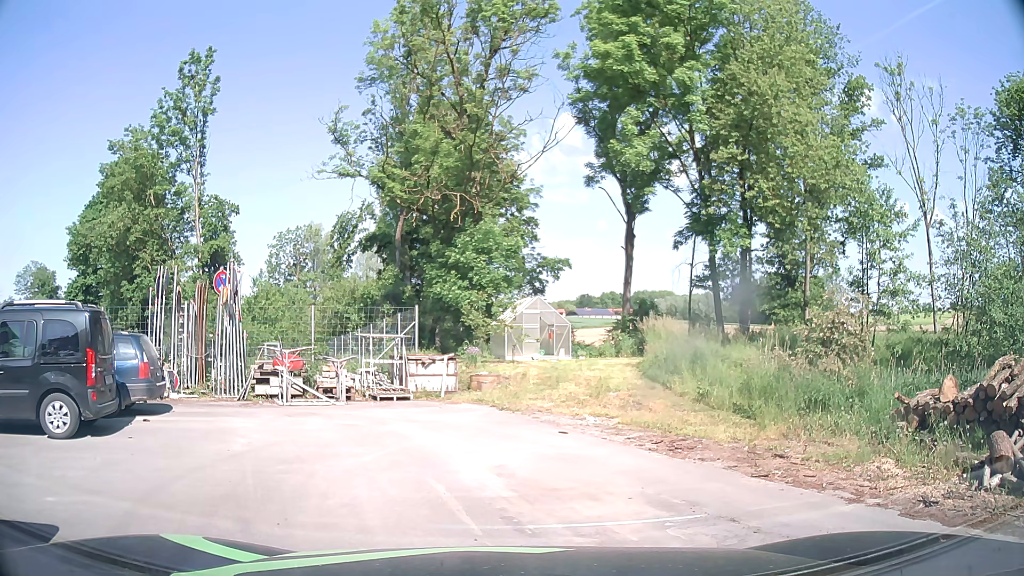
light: Day
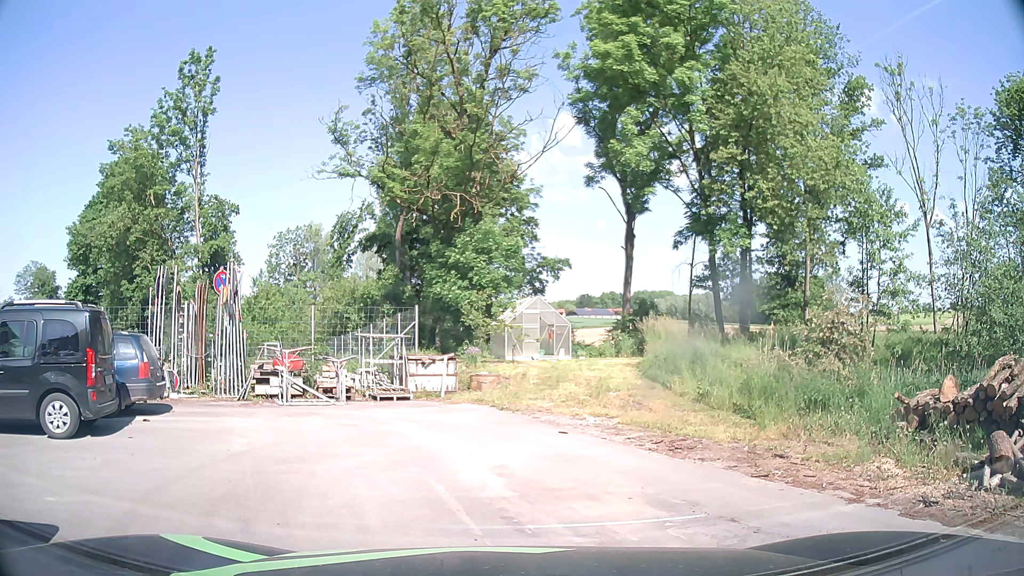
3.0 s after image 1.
(0.0, 0.0) m; 0°
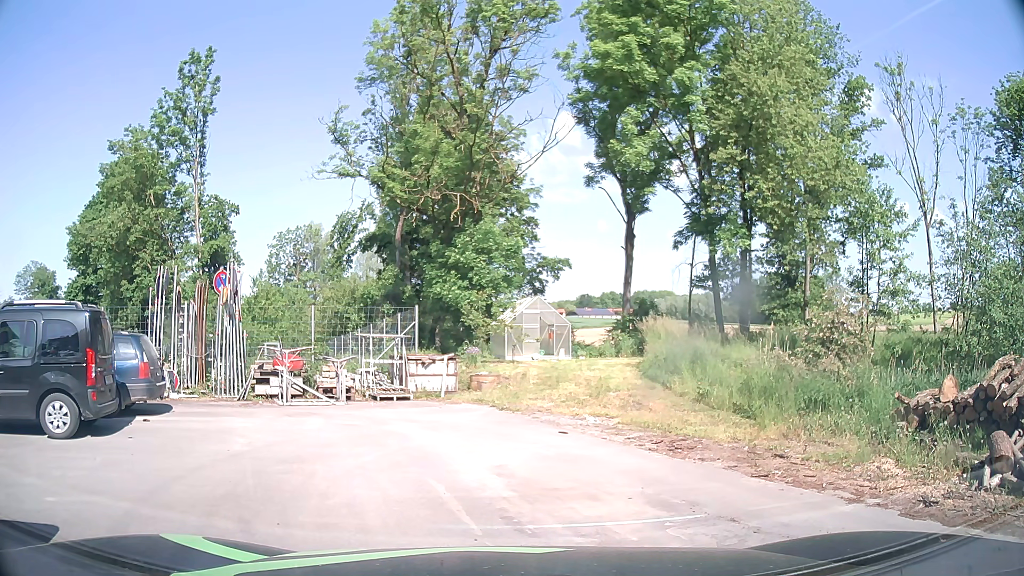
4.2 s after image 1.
(0.0, 0.0) m; 0°
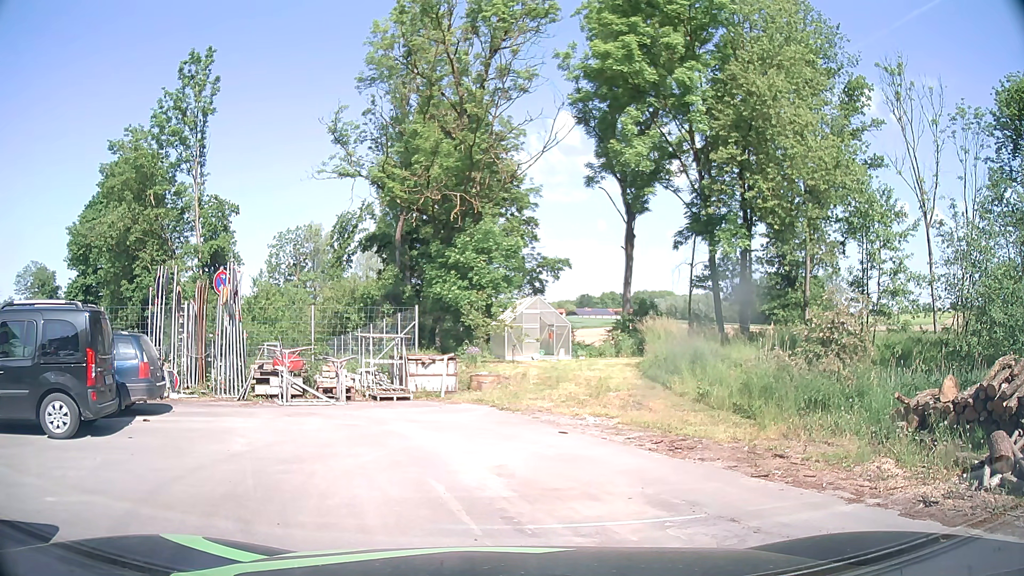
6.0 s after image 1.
(0.0, 0.0) m; 0°
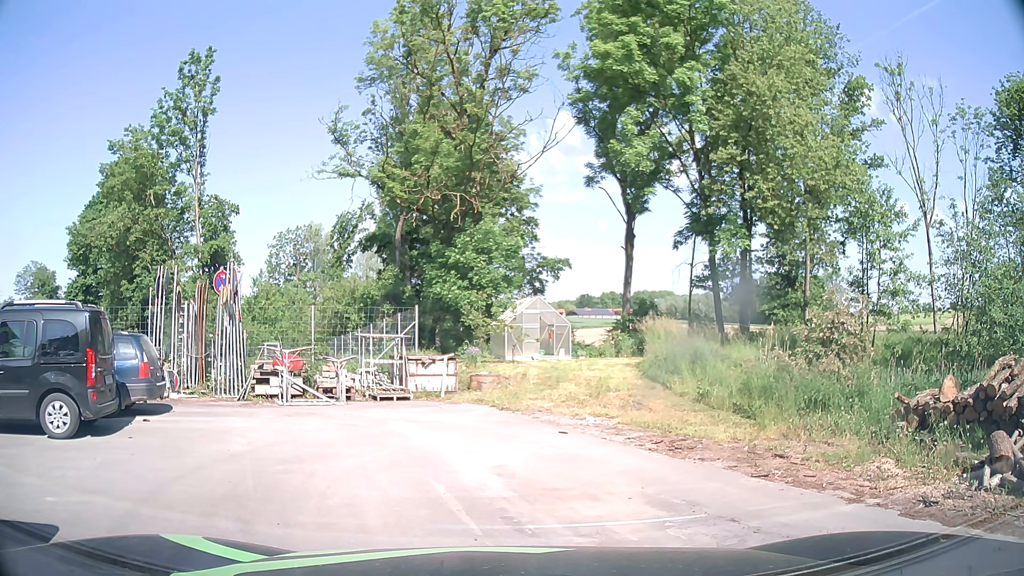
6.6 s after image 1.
(0.0, 0.0) m; 0°
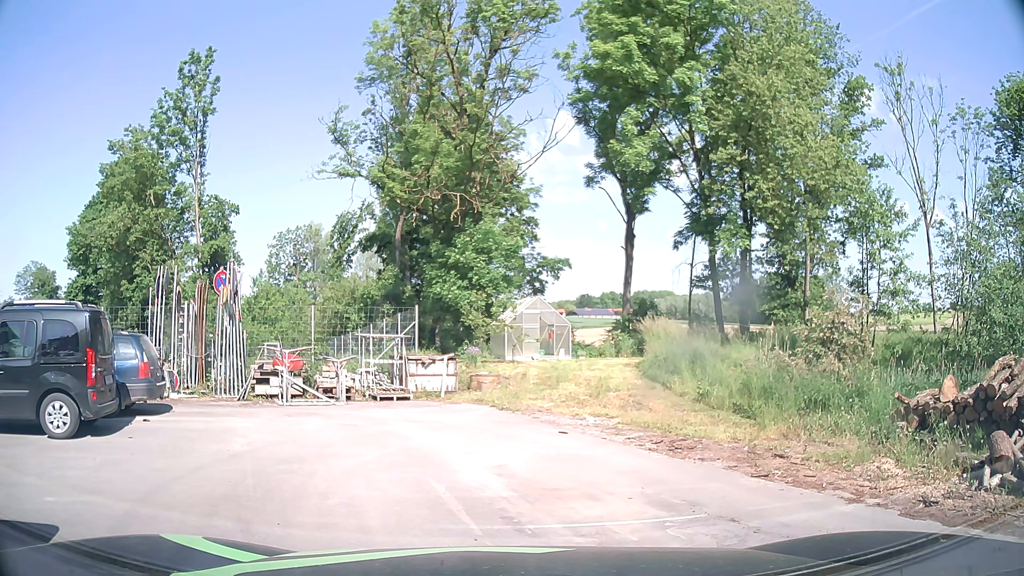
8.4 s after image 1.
(0.0, 0.0) m; 0°
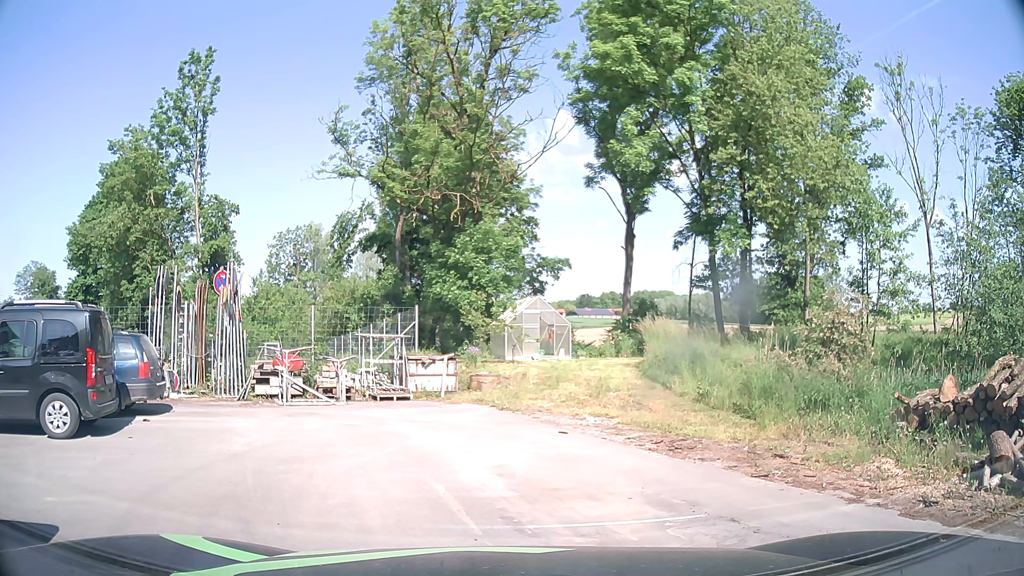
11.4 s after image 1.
(0.0, 0.0) m; 0°
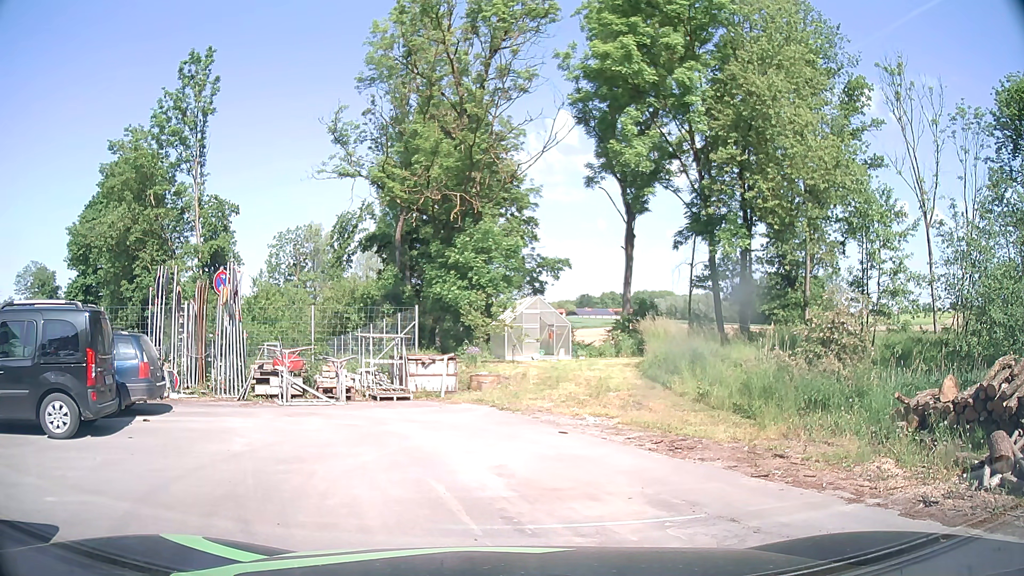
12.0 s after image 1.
(0.0, 0.0) m; 0°
